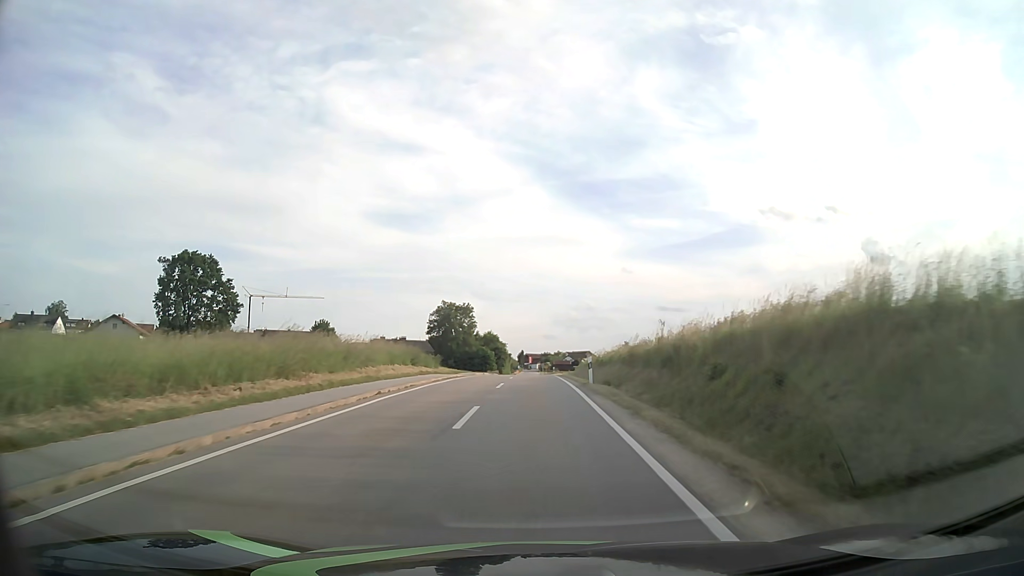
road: tertiary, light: Day
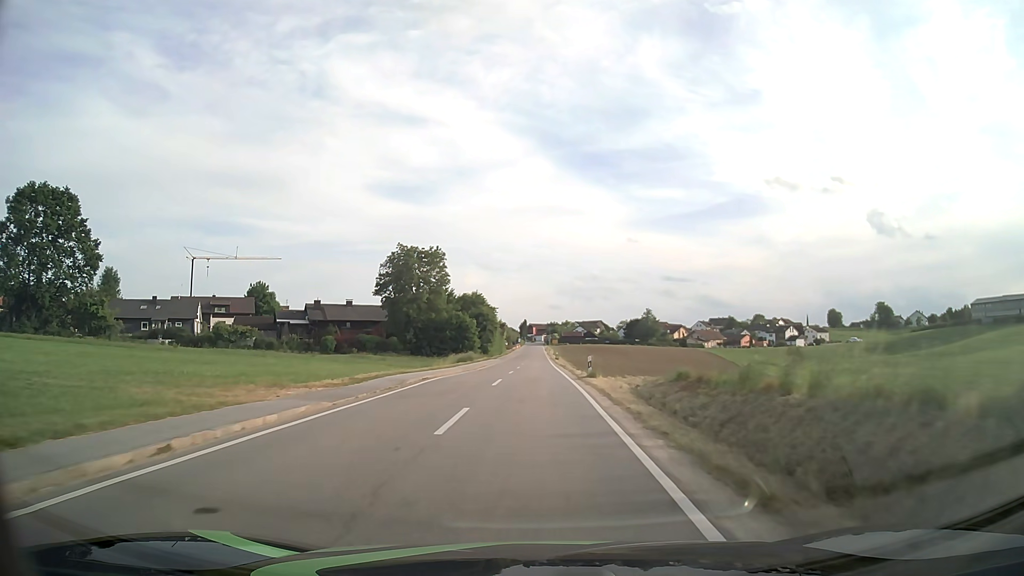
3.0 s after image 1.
(+0.1, +48.7) m; 0°
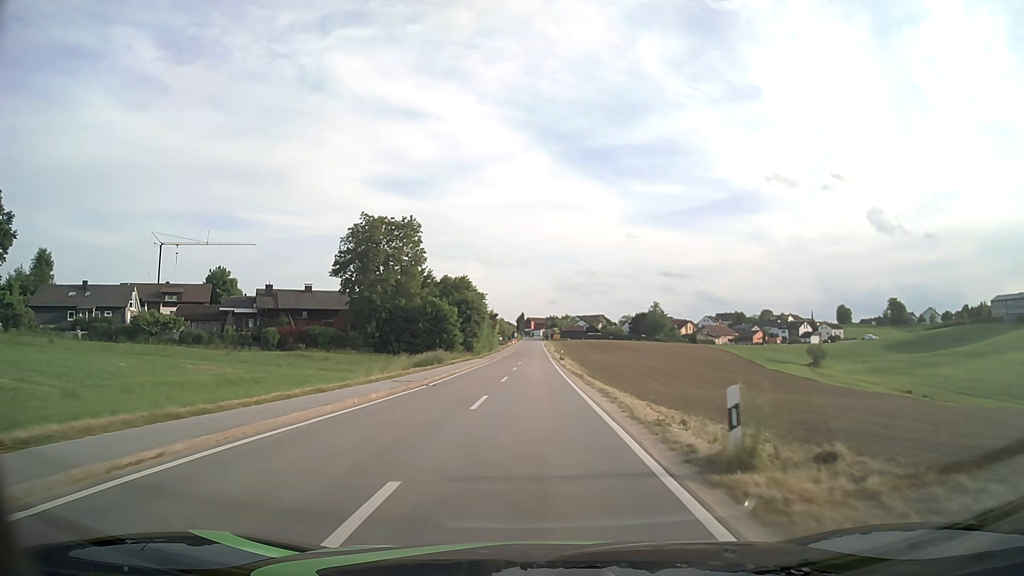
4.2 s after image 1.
(-0.1, +19.4) m; 0°
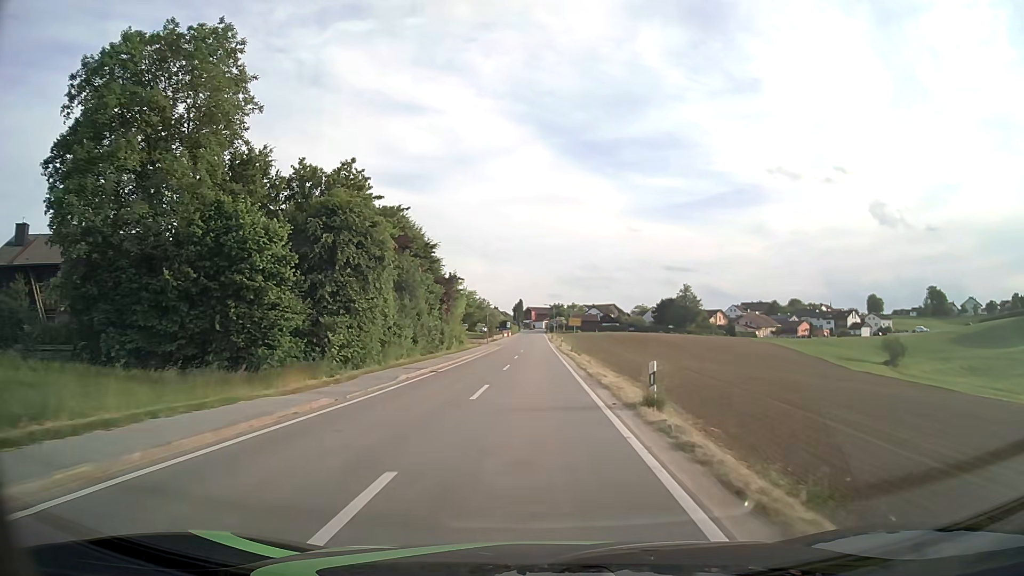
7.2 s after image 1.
(+0.3, +47.6) m; 0°
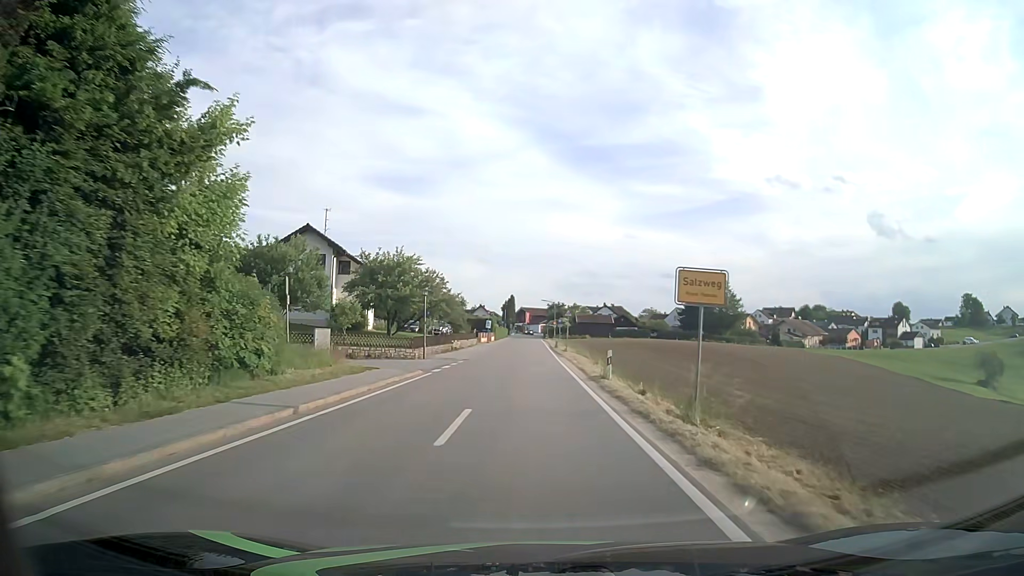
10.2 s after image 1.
(+0.1, +41.6) m; 0°
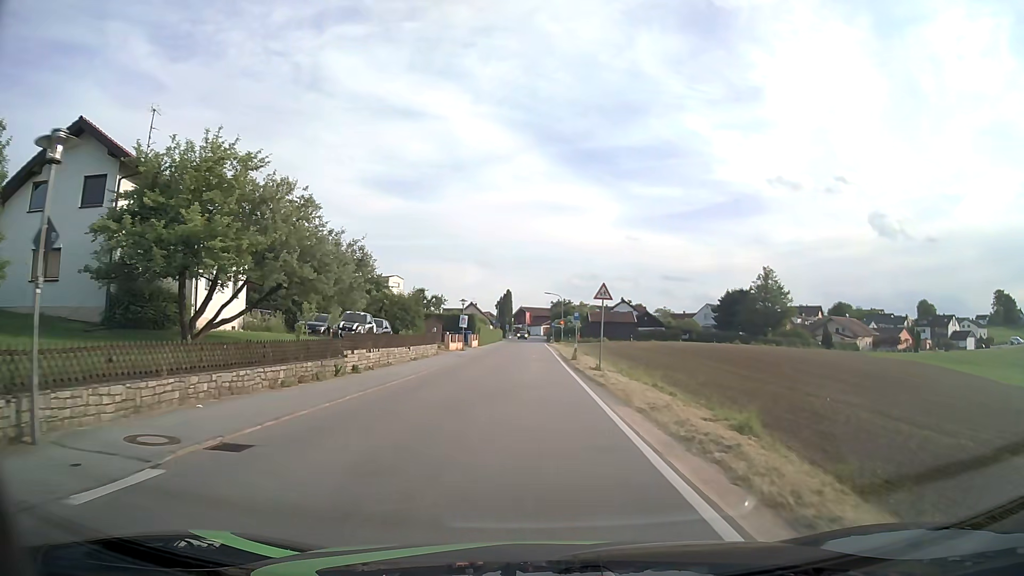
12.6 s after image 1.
(0.0, +29.2) m; 0°
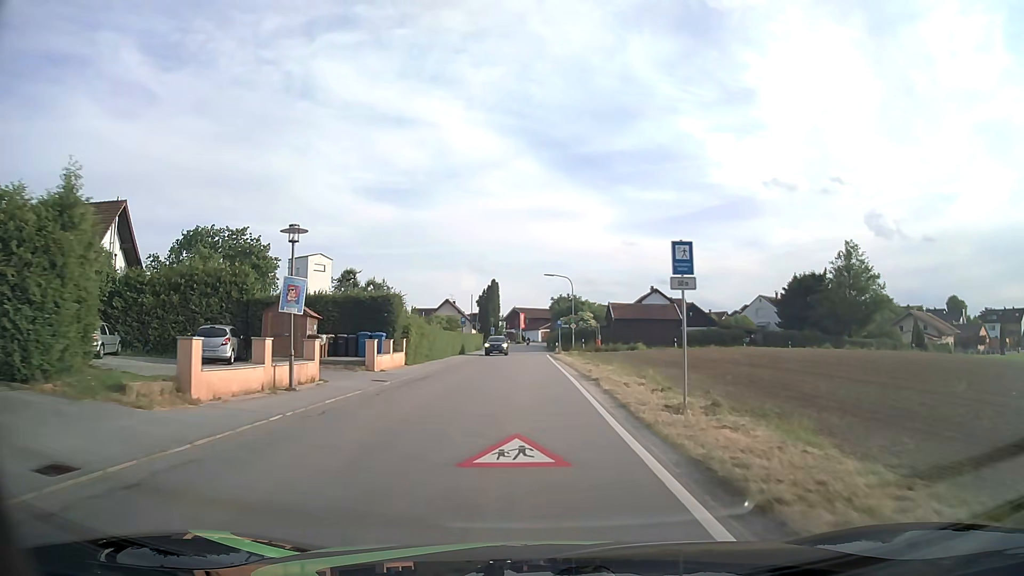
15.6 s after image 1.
(+0.1, +36.1) m; 0°
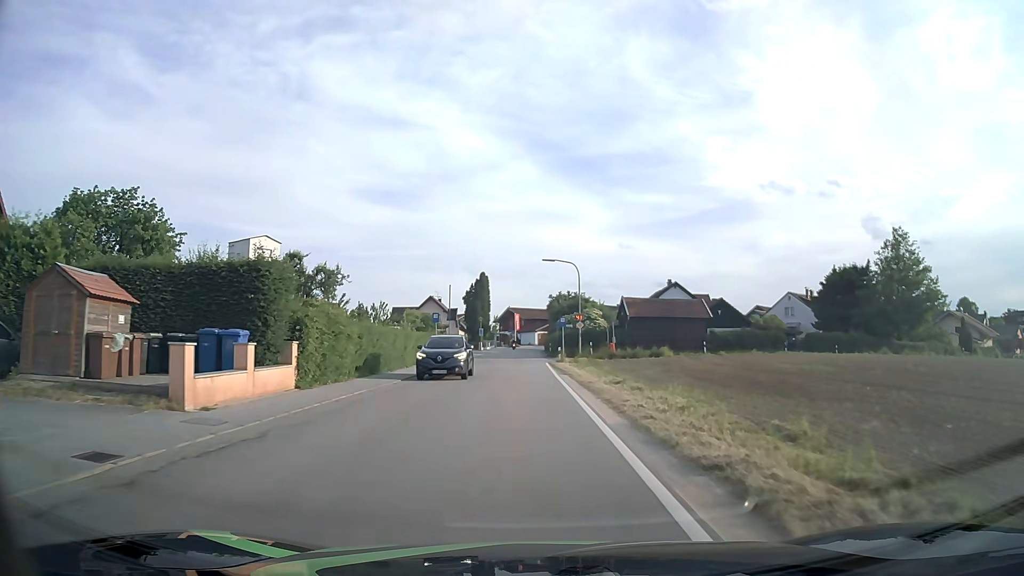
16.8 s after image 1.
(0.0, +14.0) m; 0°
(0, +10) (0, +20) (0, +30) (-1, +40) (-1, +50) (-1, +60) (-1, +70) (-1, +80) (-1, +90) (-1, +100) m
